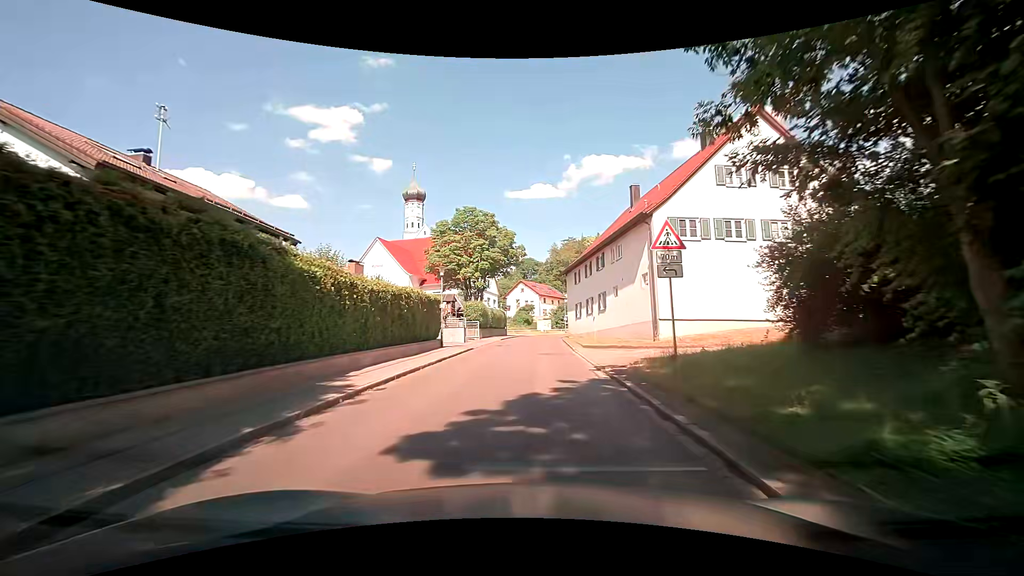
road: tertiary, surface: asphalt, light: Day
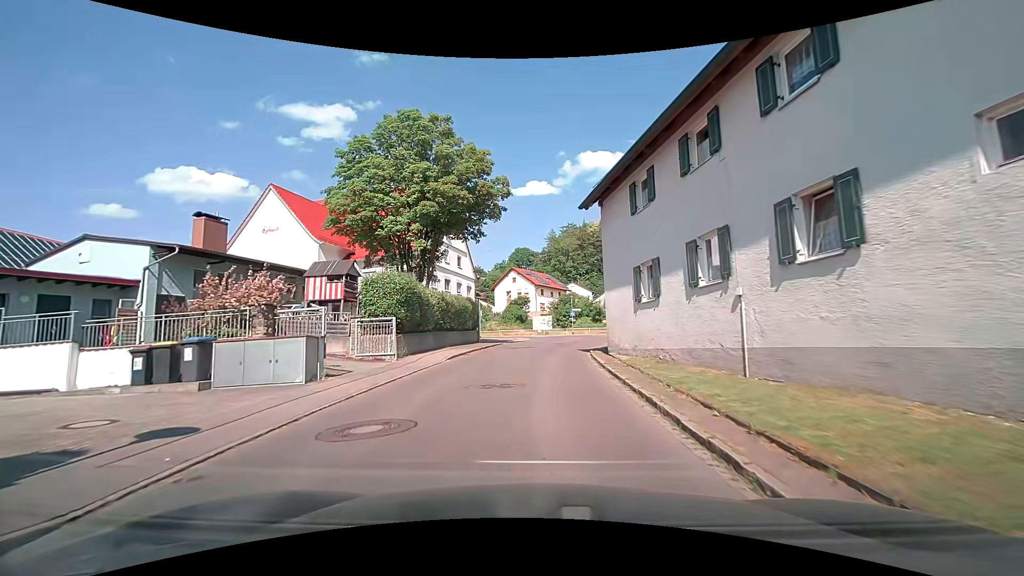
(+0.3, +25.0) m; +1°
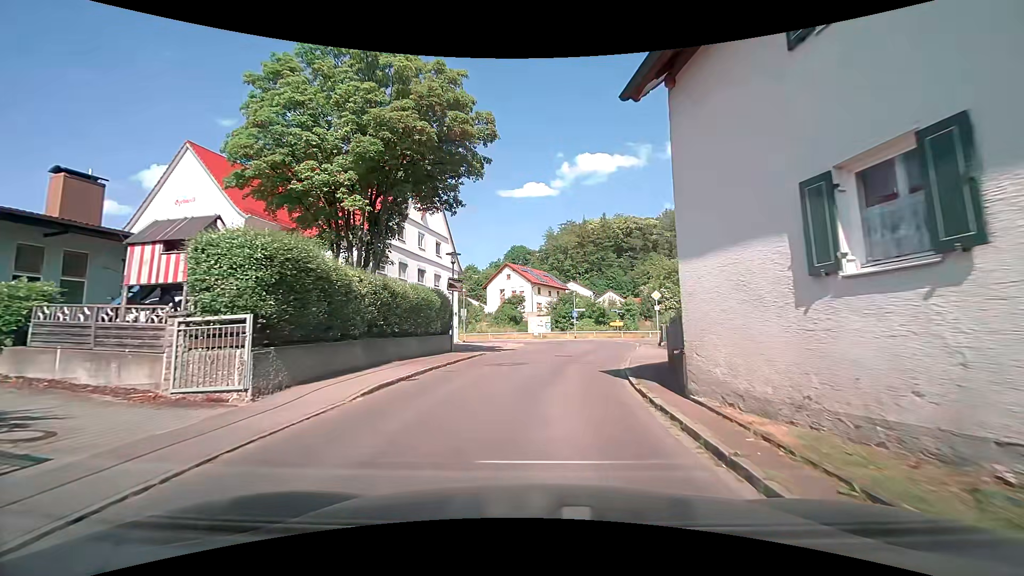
(0.0, +9.3) m; +1°
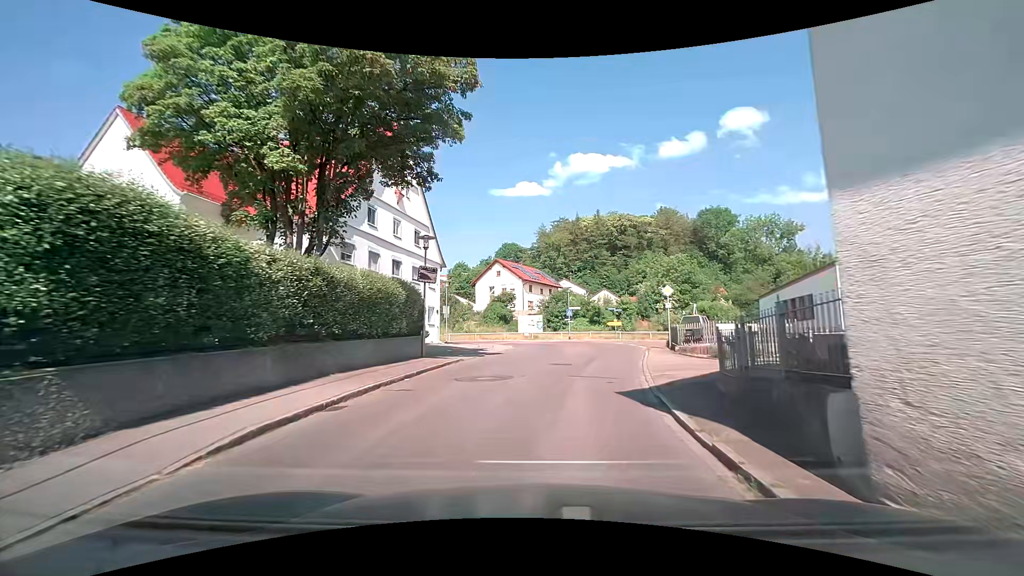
(-0.1, +4.4) m; +1°
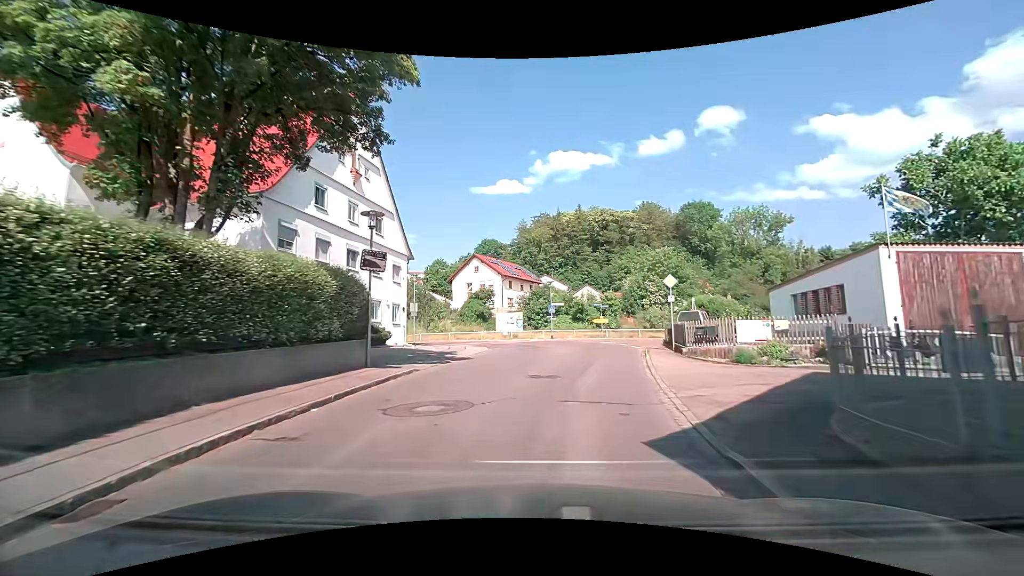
(+0.1, +4.2) m; +3°
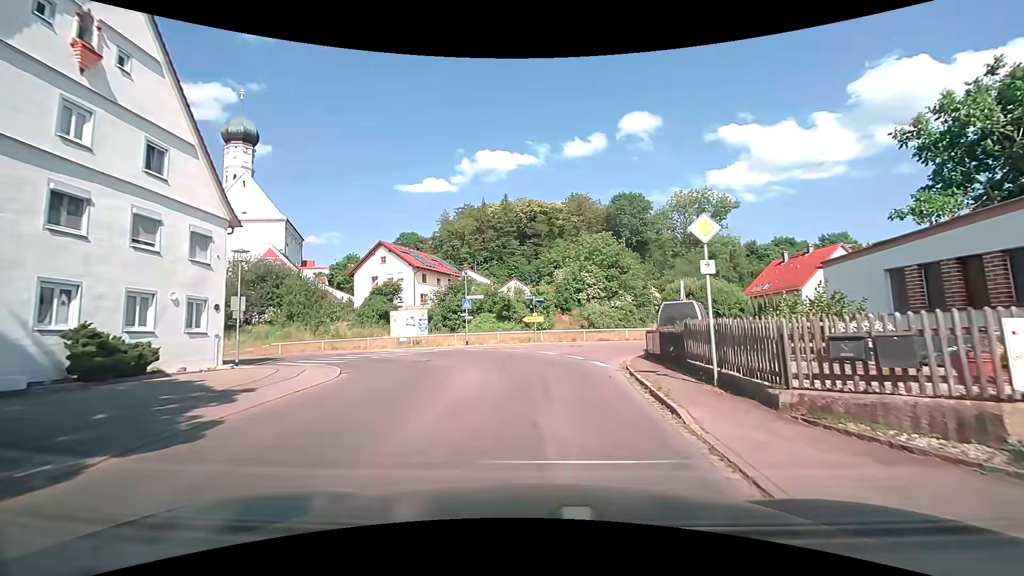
(+0.8, +12.1) m; +8°
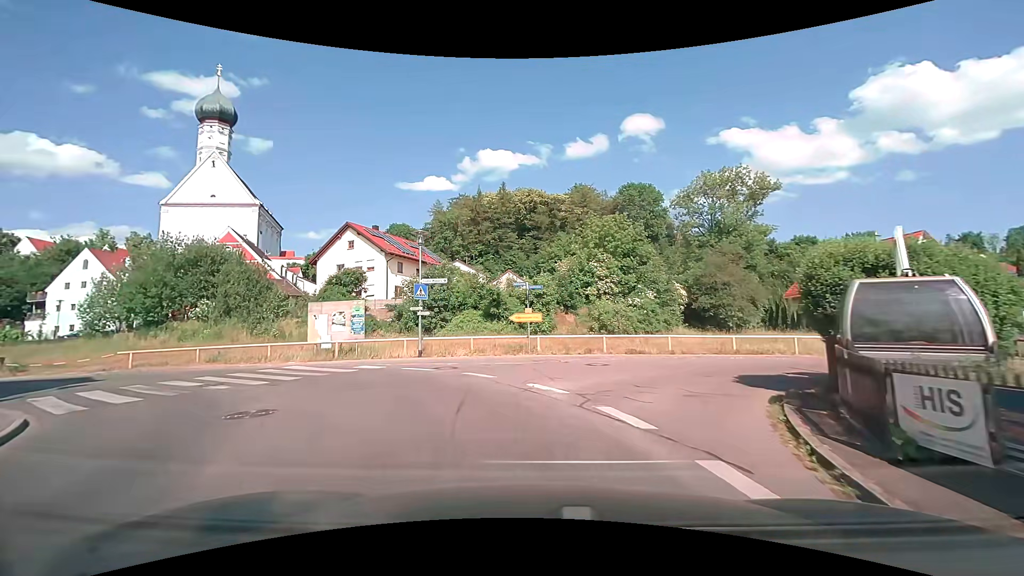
(+0.2, +11.5) m; +1°
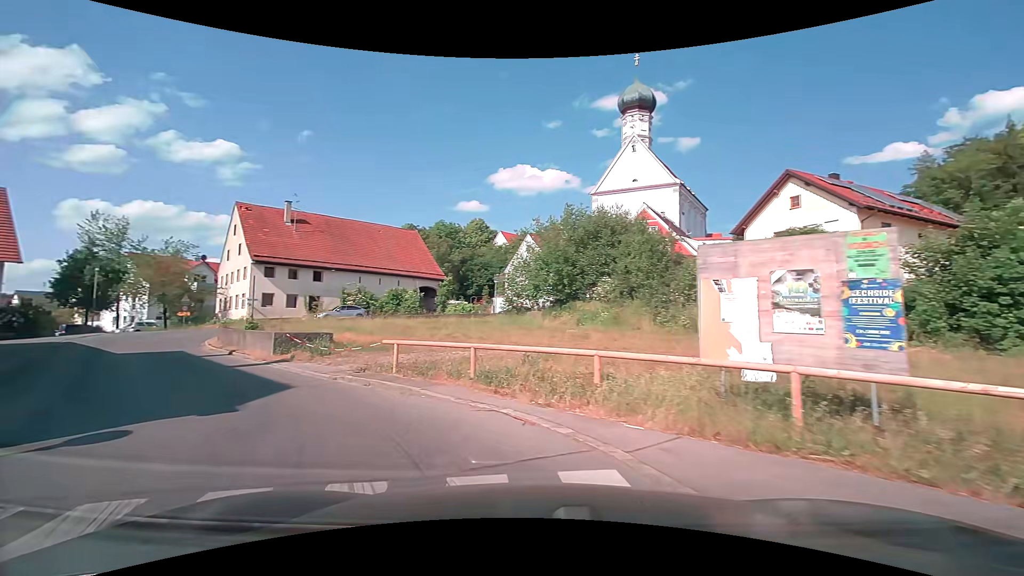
(-4.4, +14.7) m; -46°
(-4, +9) (-11, +16) (-17, +24) (-22, +33) (-19, +42) (-11, +48) (-2, +53) (+7, +57) (+17, +60) (+26, +63) m
